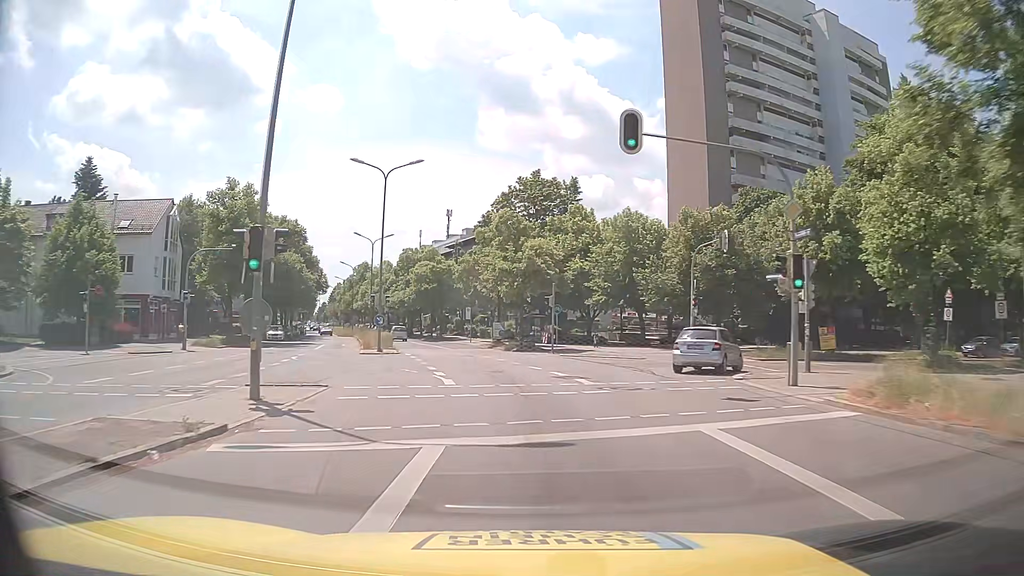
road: secondary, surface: asphalt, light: Day
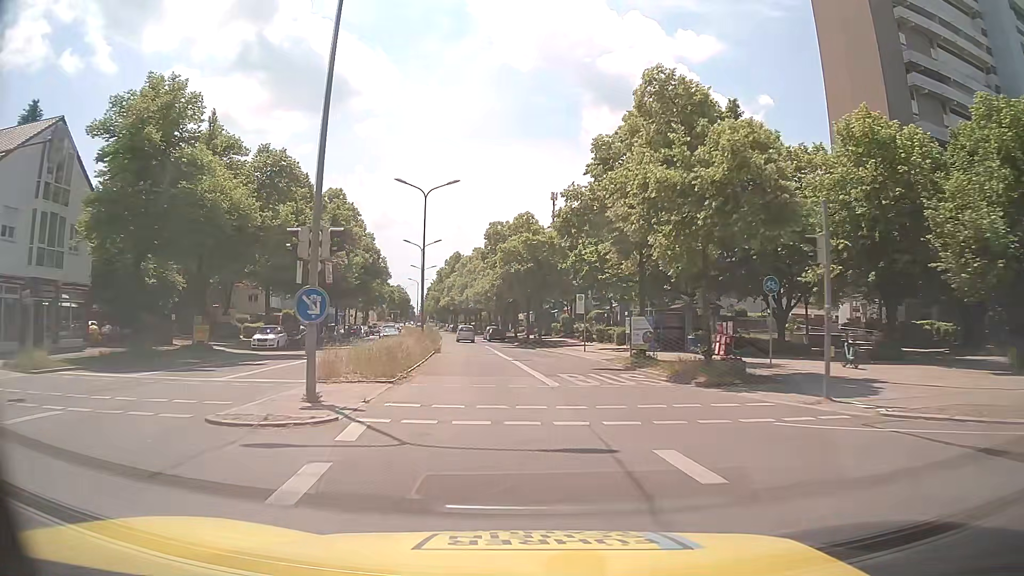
(-2.3, +25.4) m; -10°
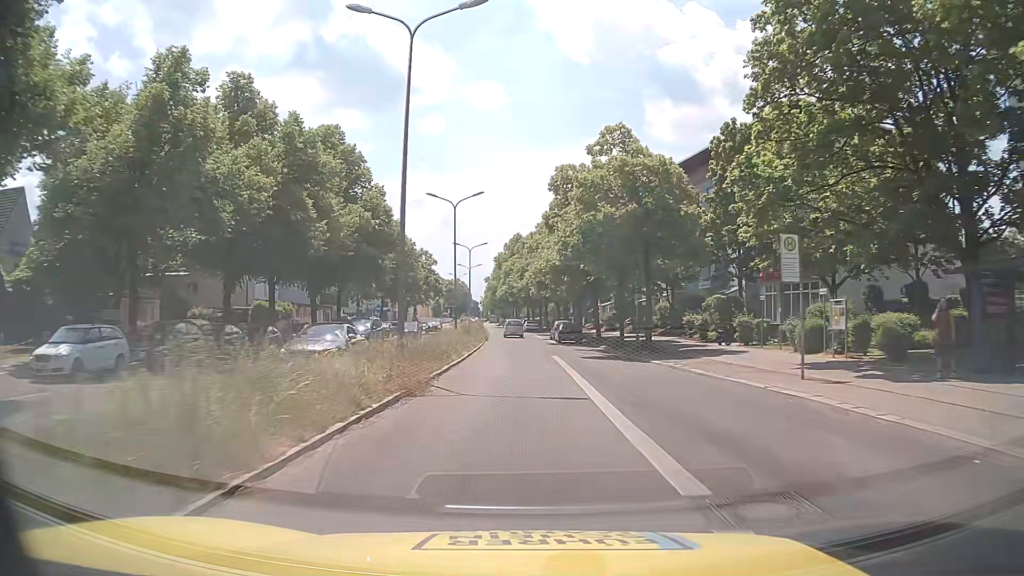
(-1.4, +24.5) m; -6°
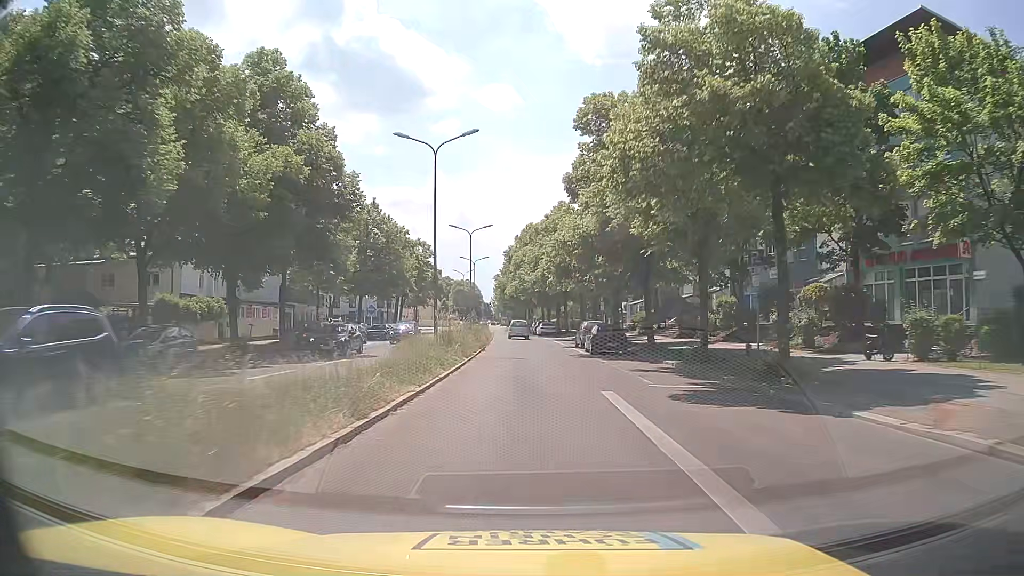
(-0.1, +16.3) m; -1°
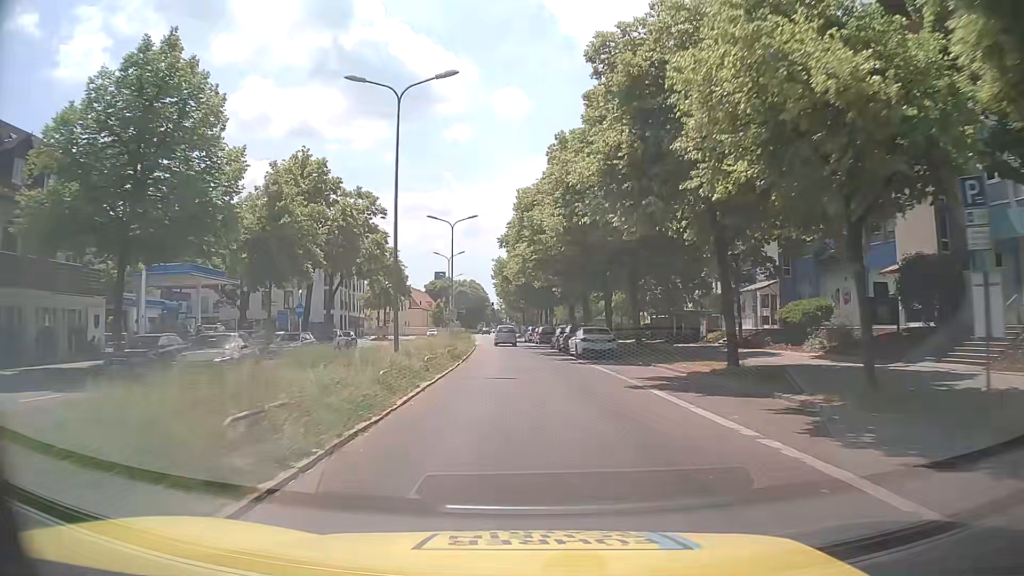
(-0.6, +40.8) m; -2°
